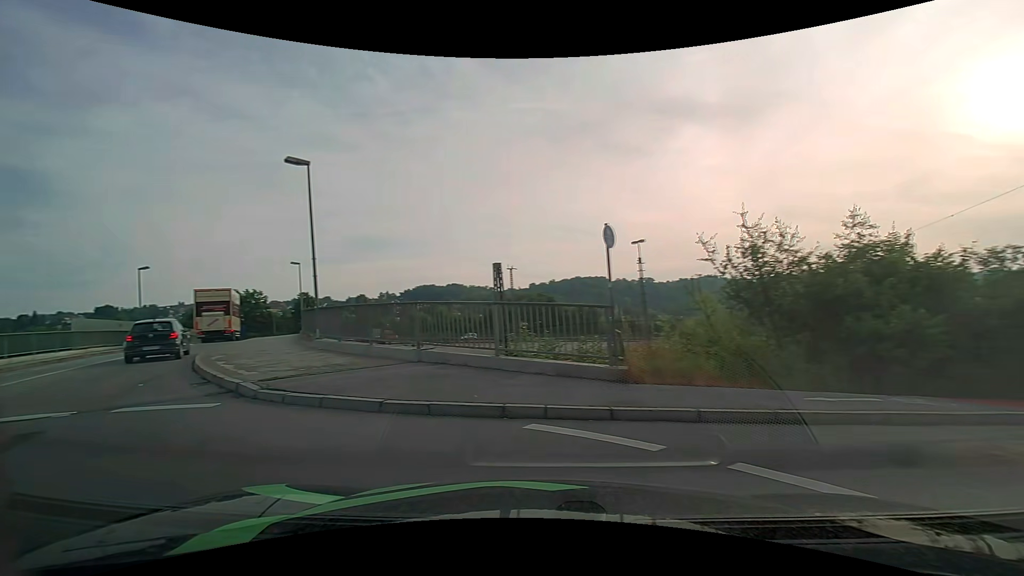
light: Day
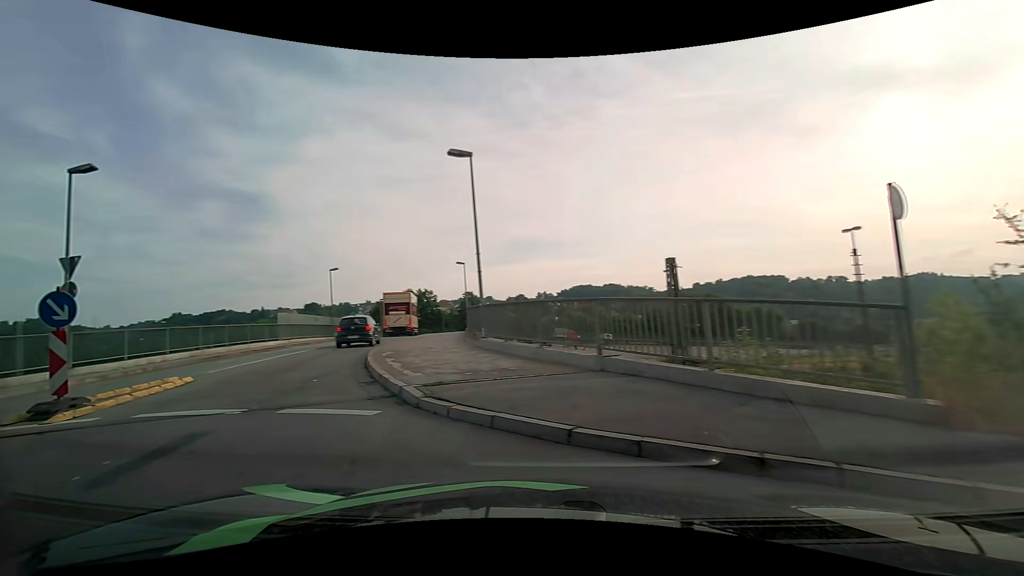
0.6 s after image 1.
(-0.3, +2.0) m; -18°
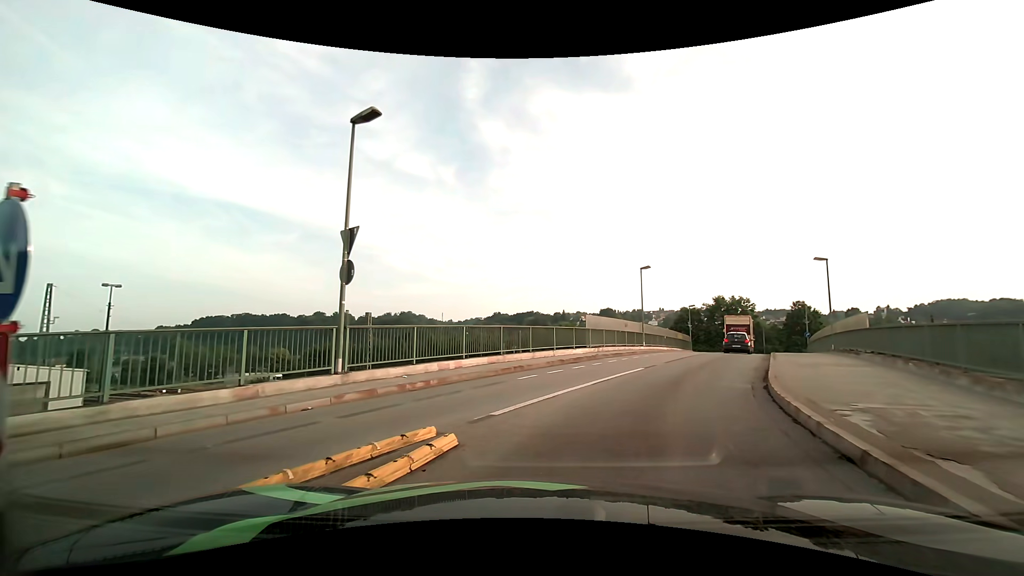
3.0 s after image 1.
(-3.3, +7.6) m; -29°
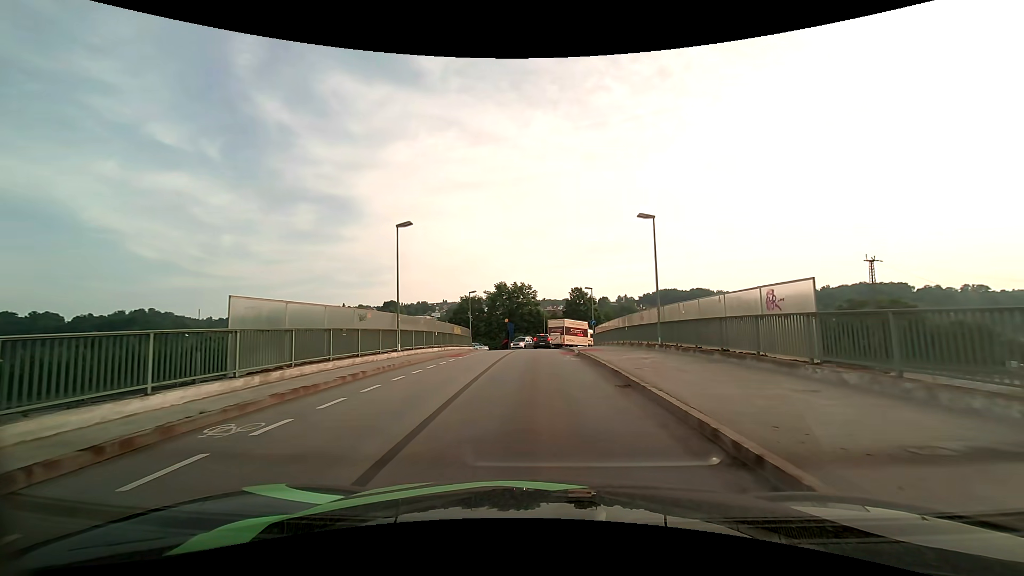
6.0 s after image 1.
(+3.2, +15.7) m; +22°
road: unclassified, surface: asphalt
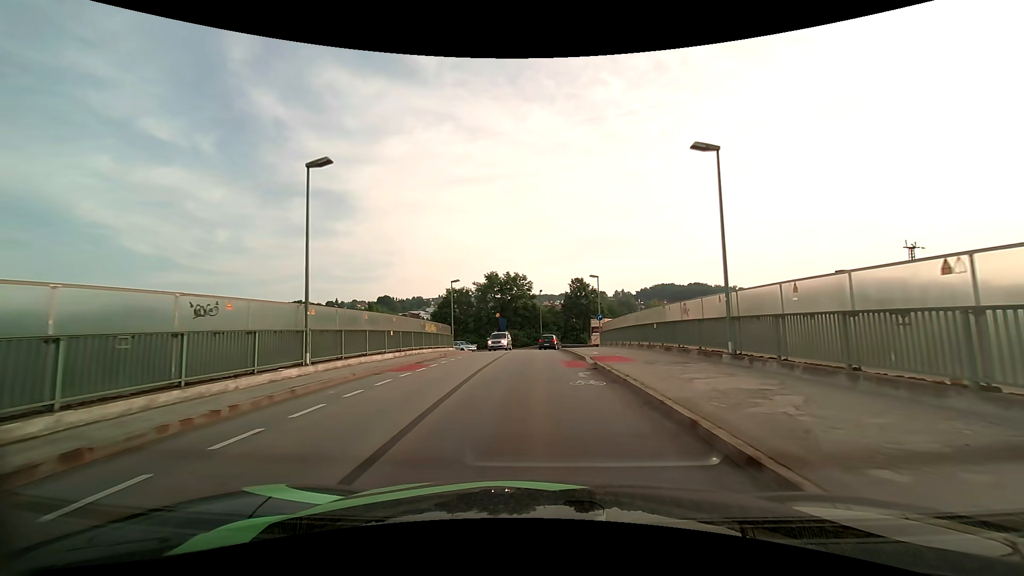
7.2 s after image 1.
(0.0, +9.2) m; 0°
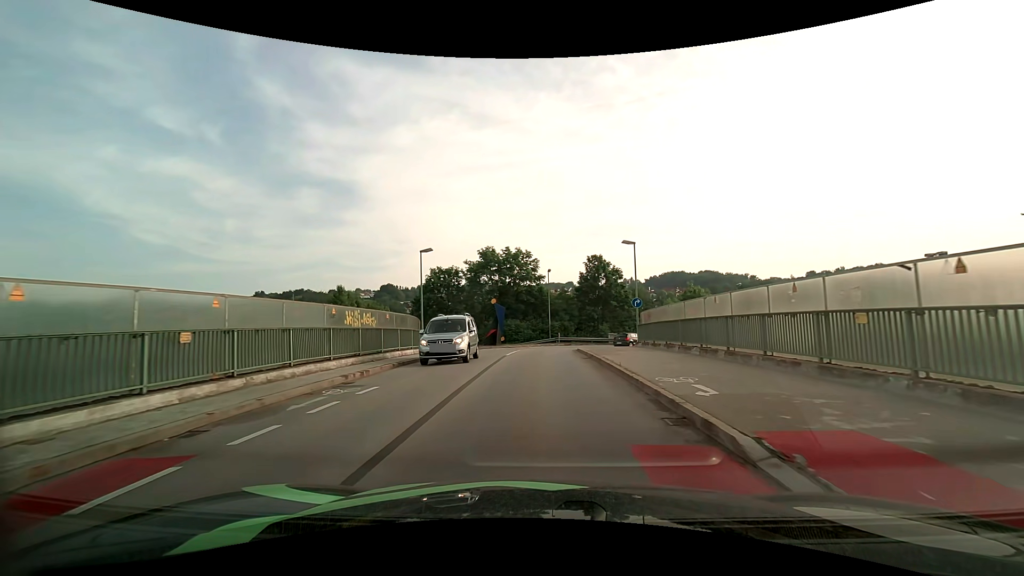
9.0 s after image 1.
(-0.1, +14.2) m; -1°
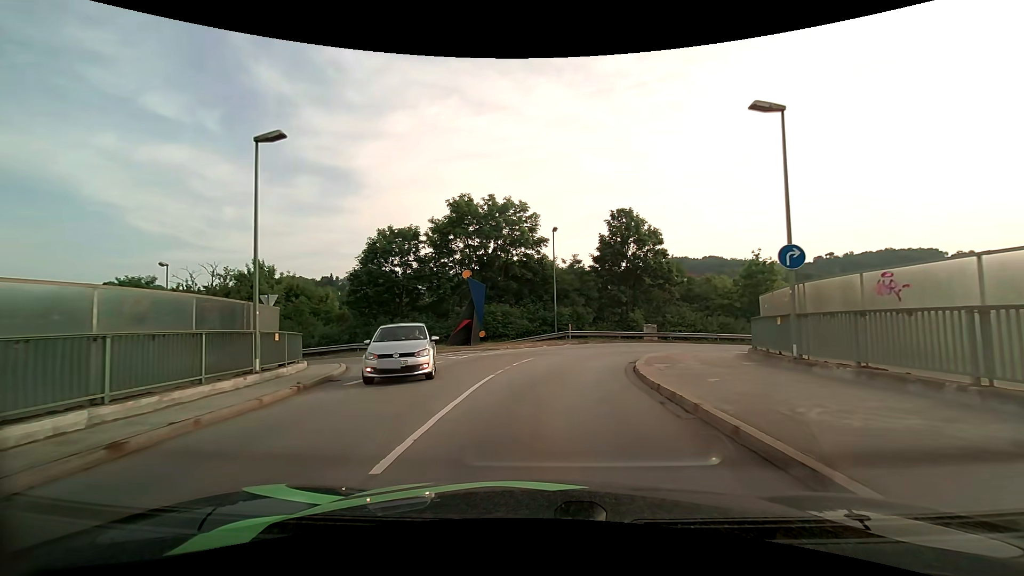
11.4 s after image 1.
(0.0, +18.4) m; 0°
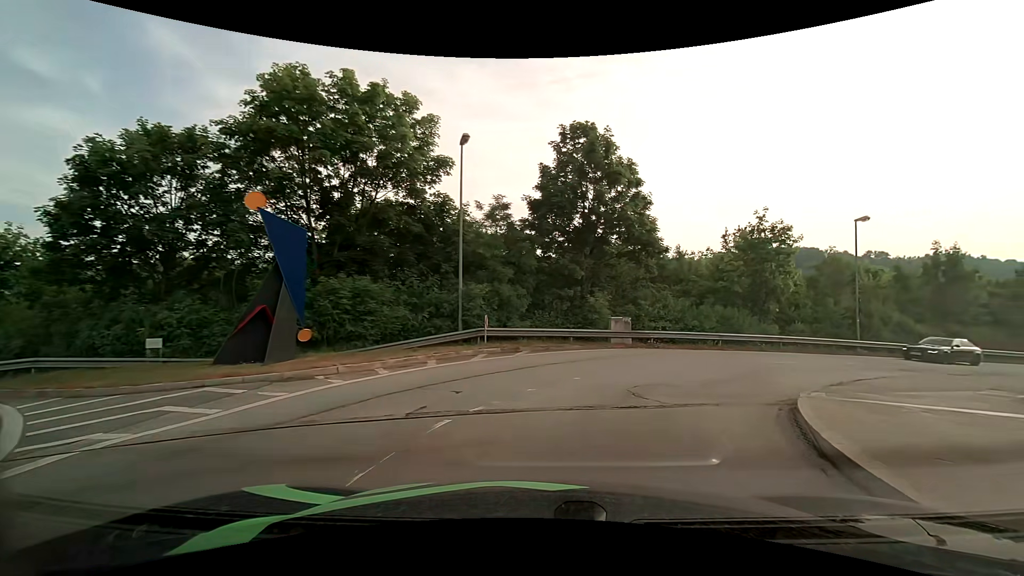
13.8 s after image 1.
(+0.6, +16.1) m; +9°
(+2, +10) (+8, +18) (+16, +23) (+25, +28) (+34, +32) (+43, +37) (+52, +41) (+61, +46) (+70, +50) (+79, +55) m
